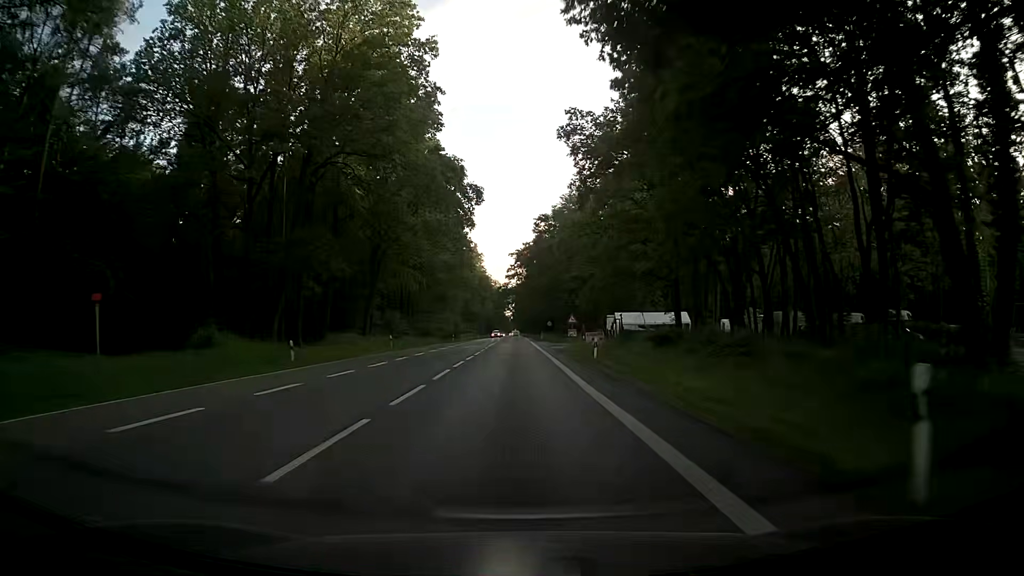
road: secondary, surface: asphalt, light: Day
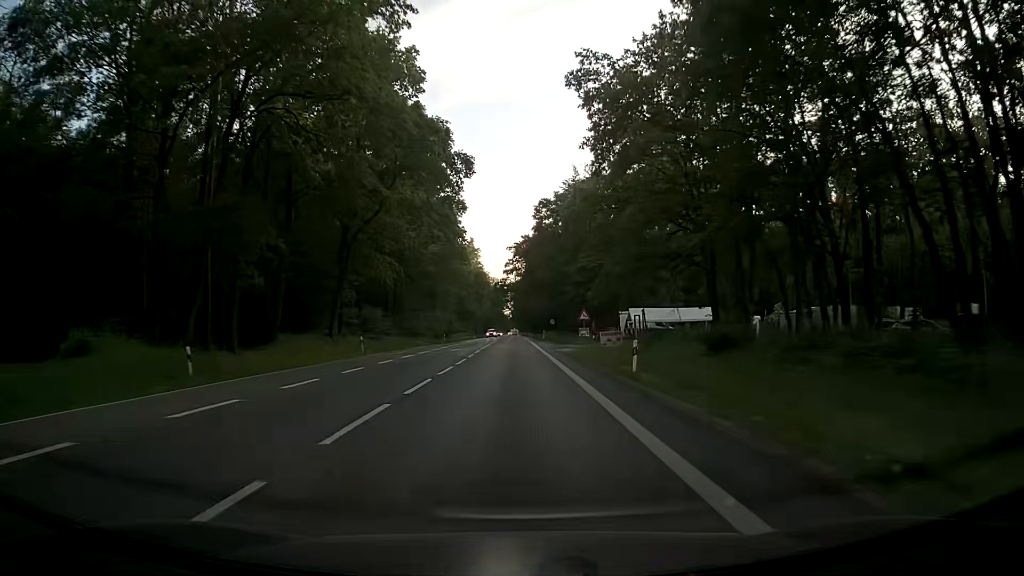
(0.0, +10.3) m; +1°
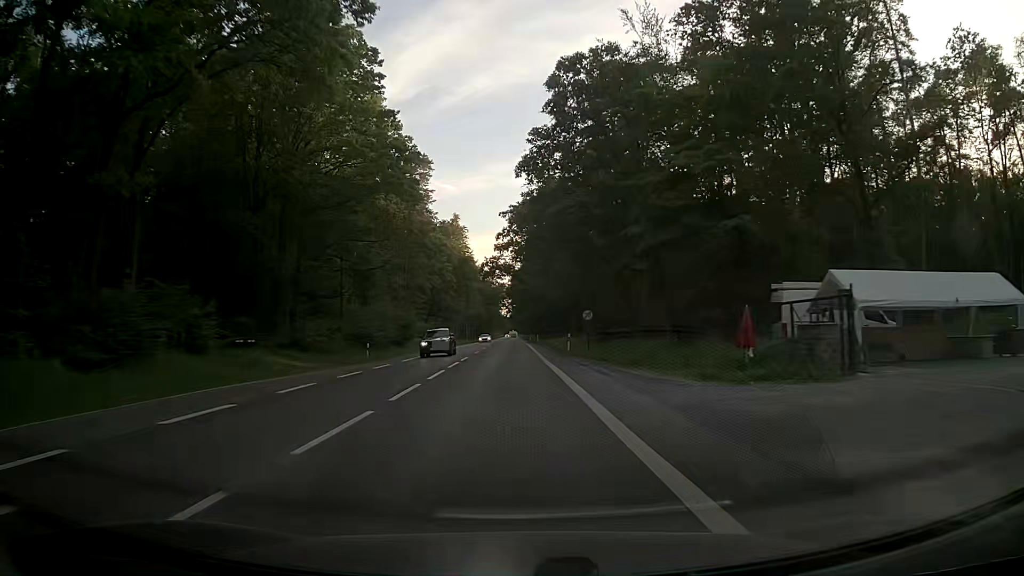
(-0.4, +42.8) m; -1°
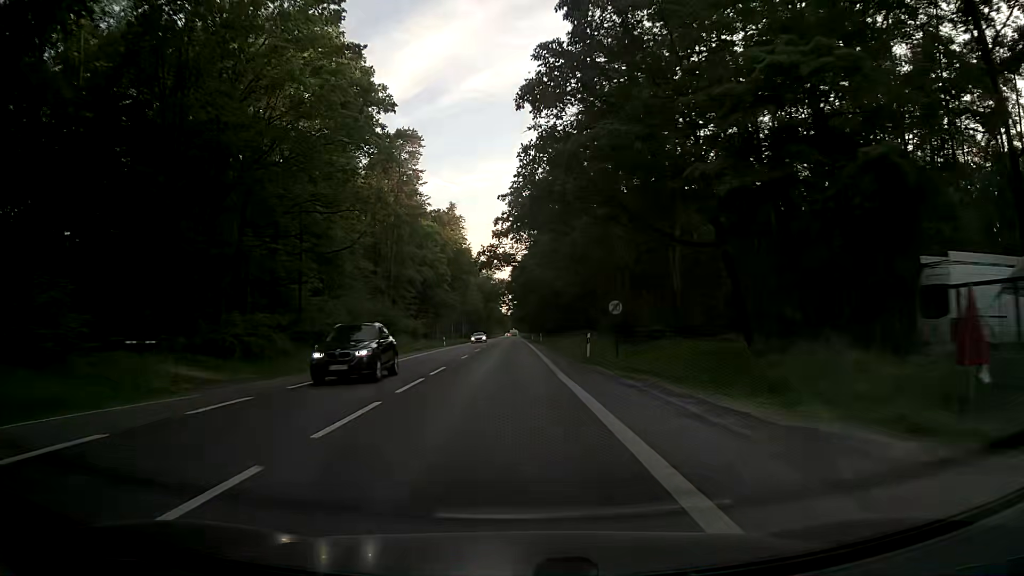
(0.0, +11.1) m; 0°
(0, +10) (0, +20) (0, +30) (0, +40) (0, +50) (0, +60) (0, +70) (0, +80) (0, +90) (0, +100) m
